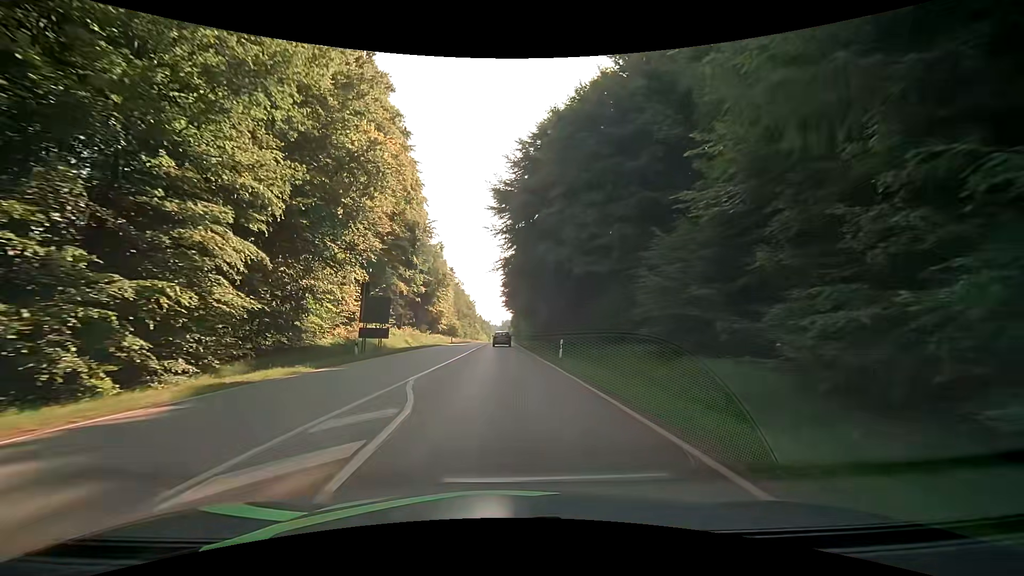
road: secondary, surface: asphalt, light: Day
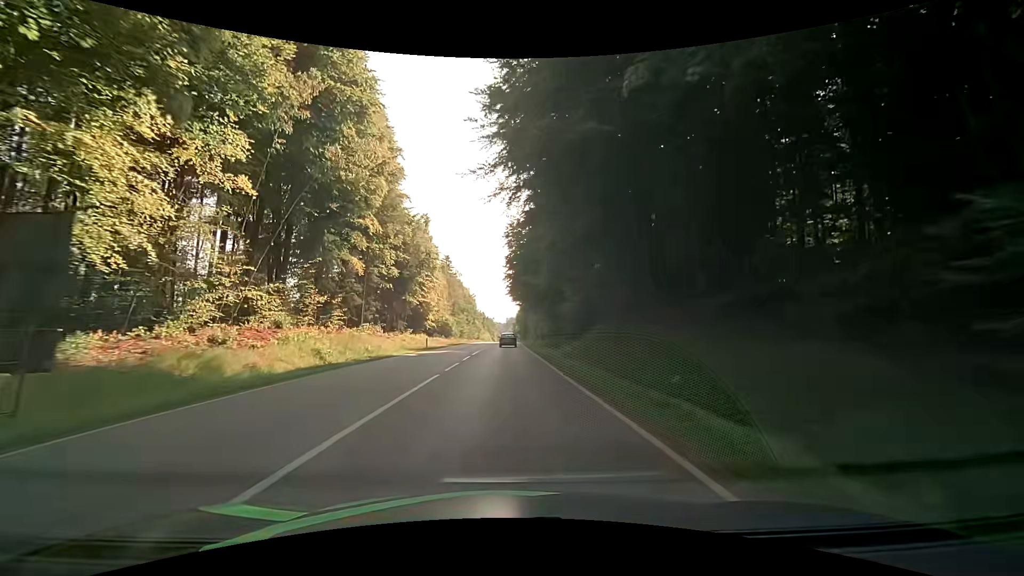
(-0.2, +24.5) m; -1°
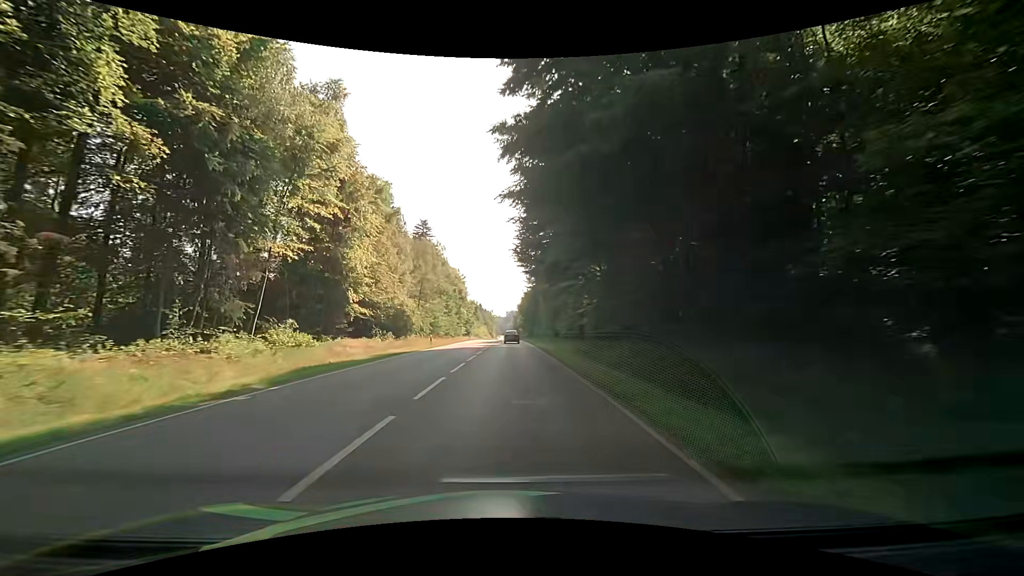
(+0.1, +43.6) m; +1°
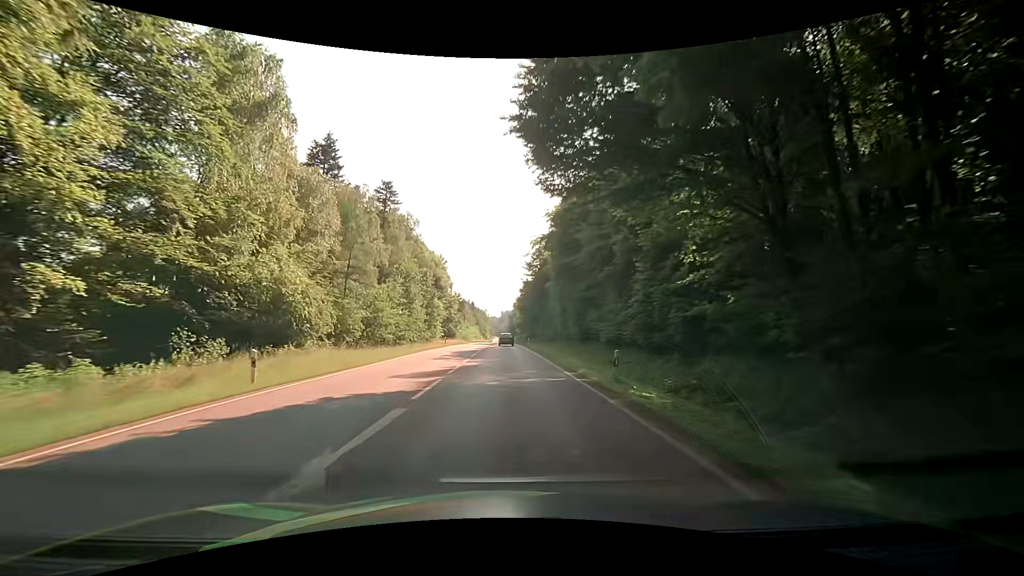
(-0.1, +30.0) m; 0°
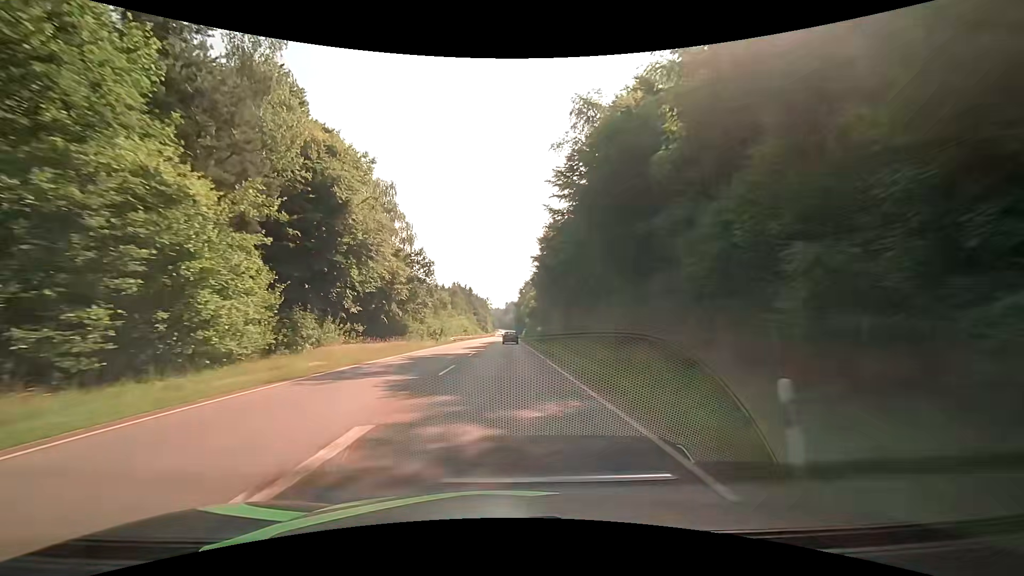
(0.0, +55.9) m; 0°
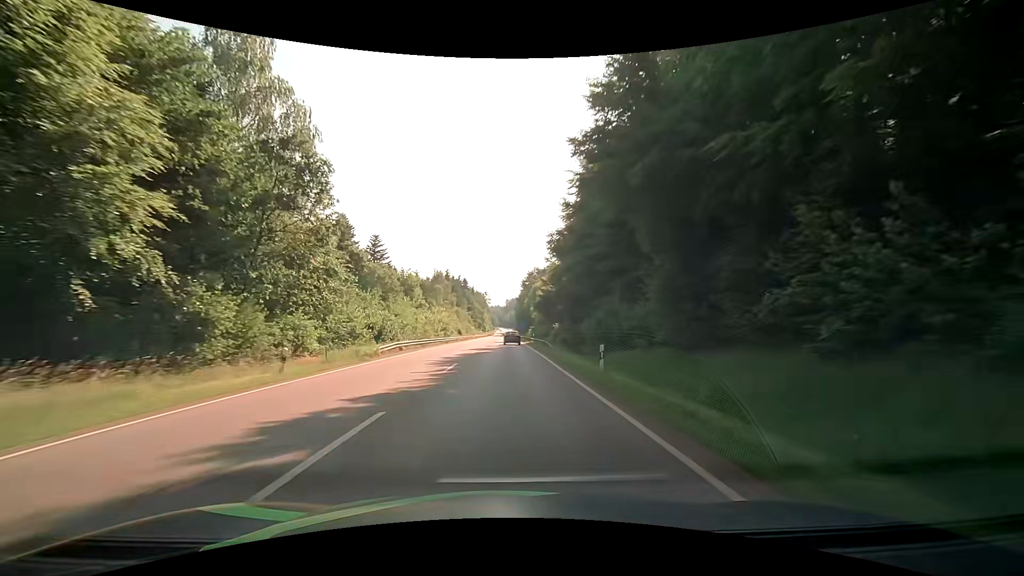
(0.0, +35.3) m; 0°
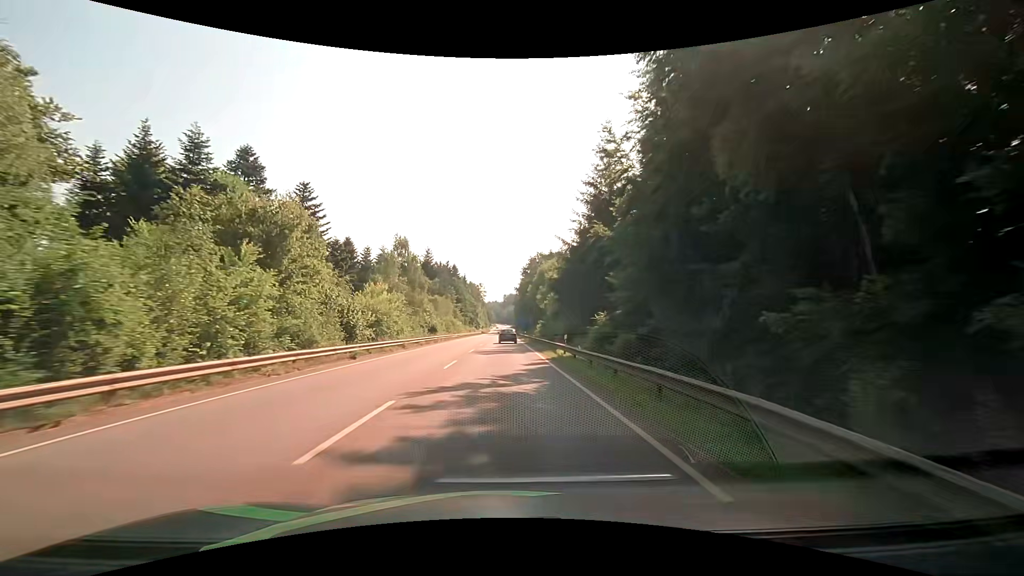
(+0.1, +35.2) m; 0°
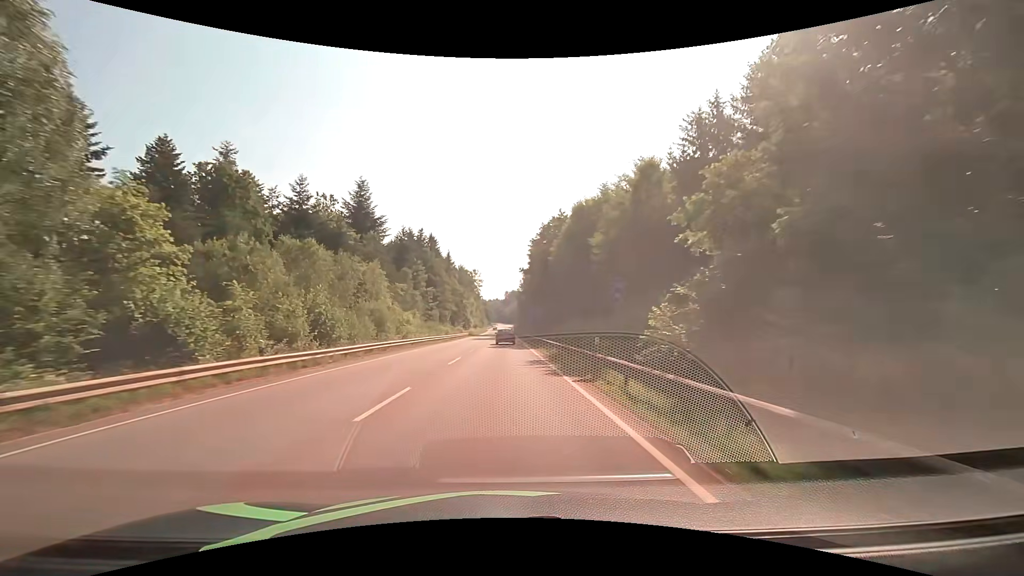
(0.0, +58.4) m; 0°
(0, +10) (0, +20) (0, +30) (0, +40) (0, +50) (0, +60) (0, +70) (0, +80) (0, +90) (0, +100) m
